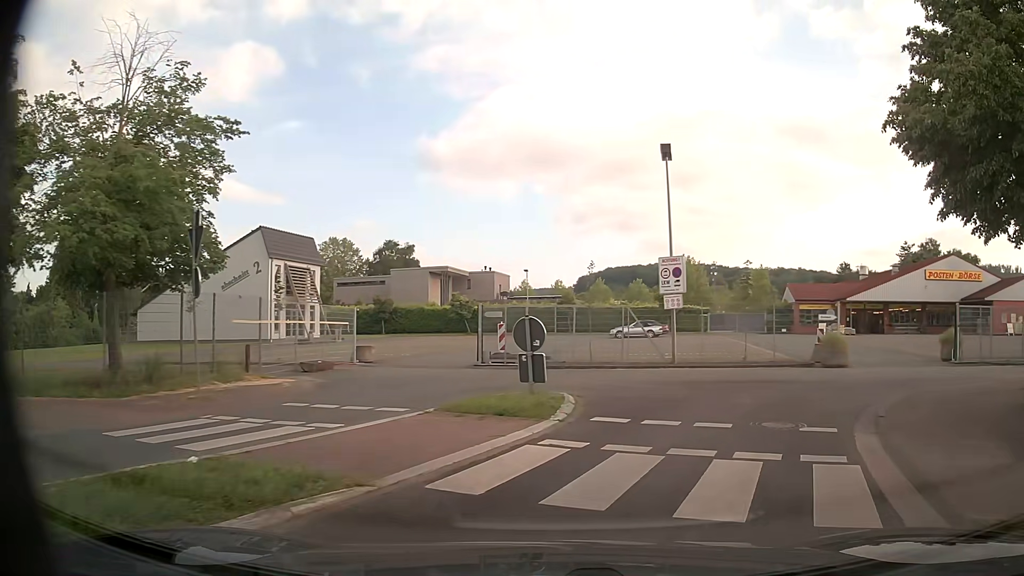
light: Day
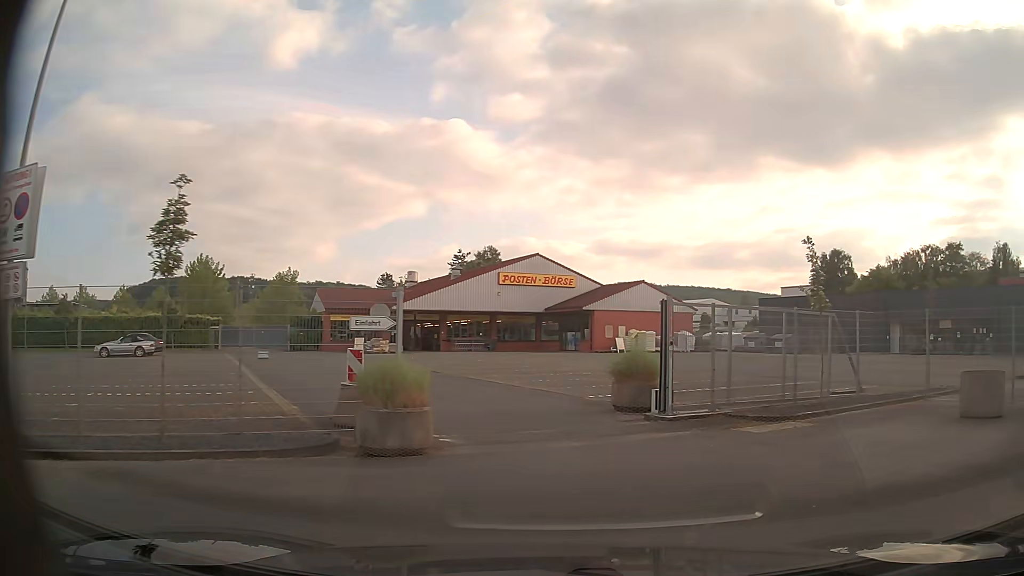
(+4.4, +13.5) m; +38°
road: service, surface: asphalt
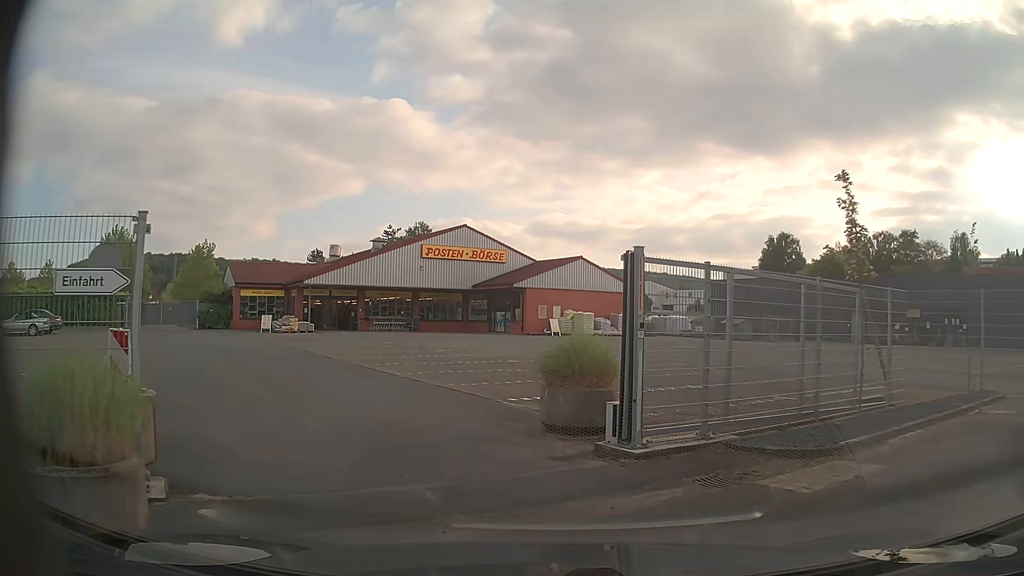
(+0.5, +5.0) m; +8°
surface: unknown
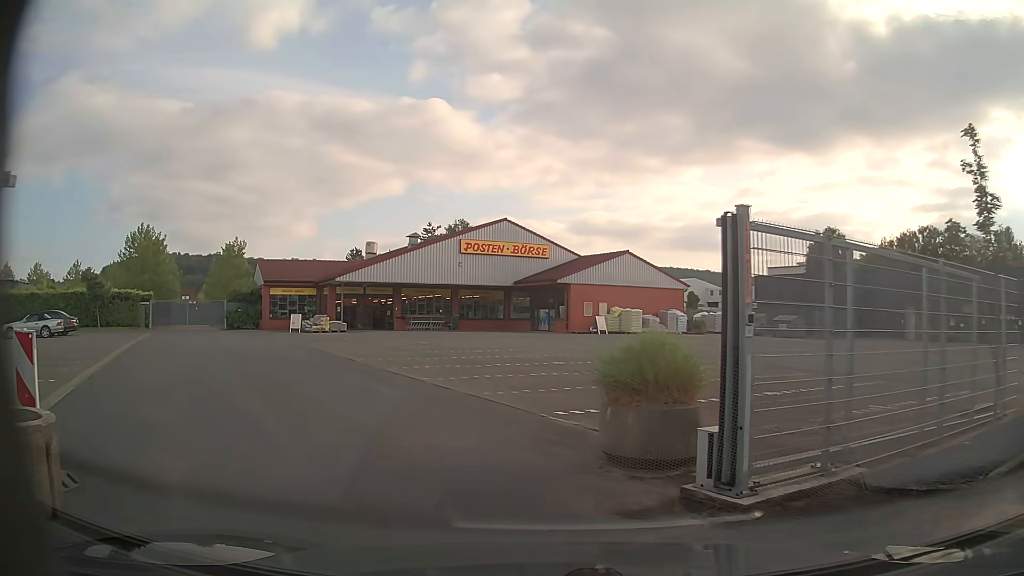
(0.0, +2.3) m; -3°
